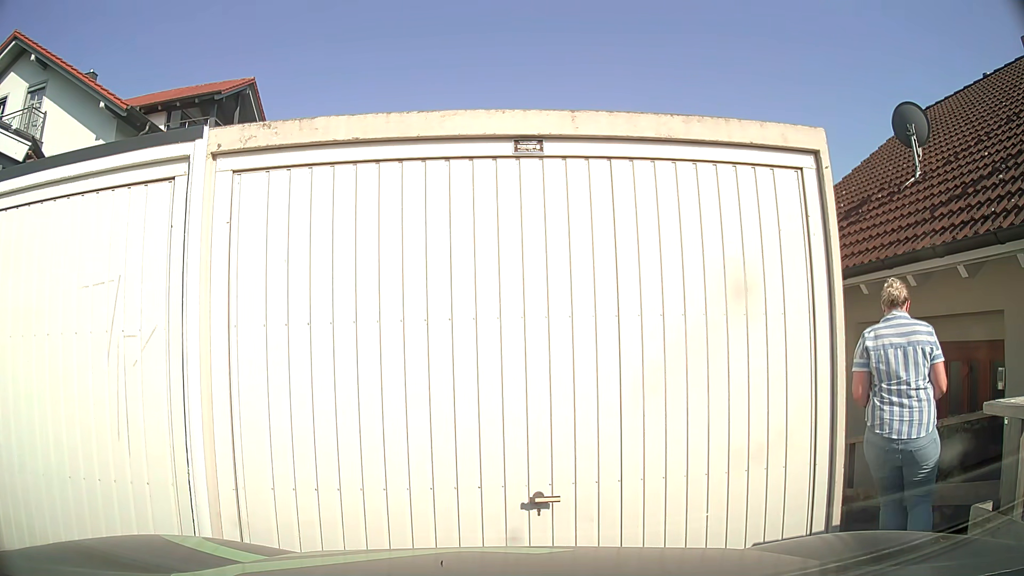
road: residential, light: Day
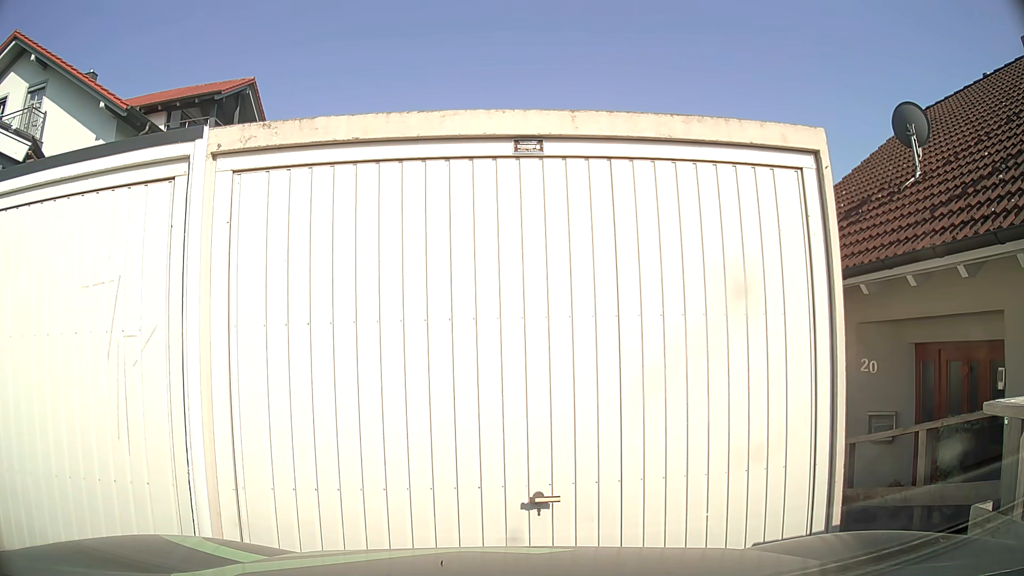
(0.0, 0.0) m; 0°
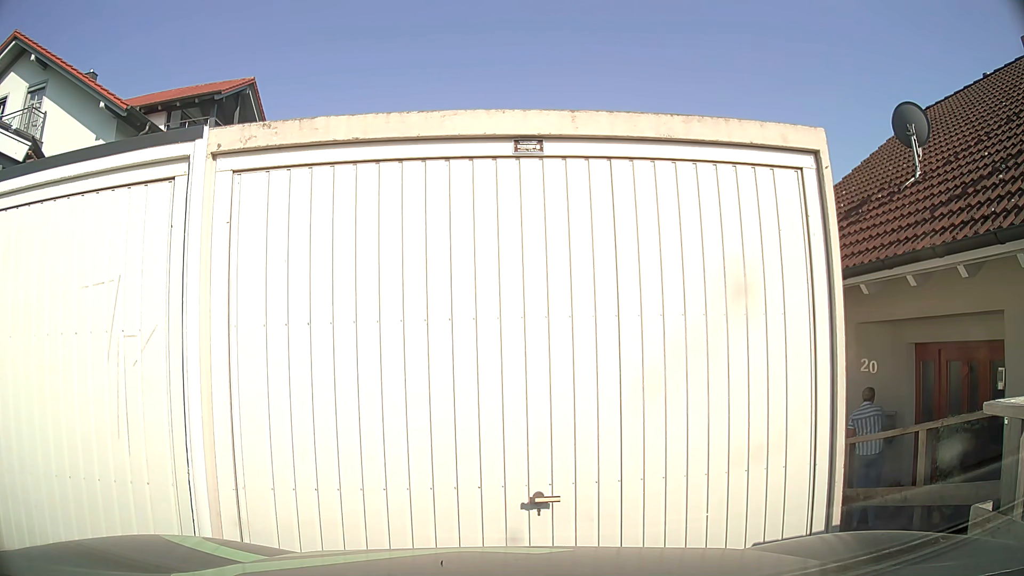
(0.0, 0.0) m; 0°
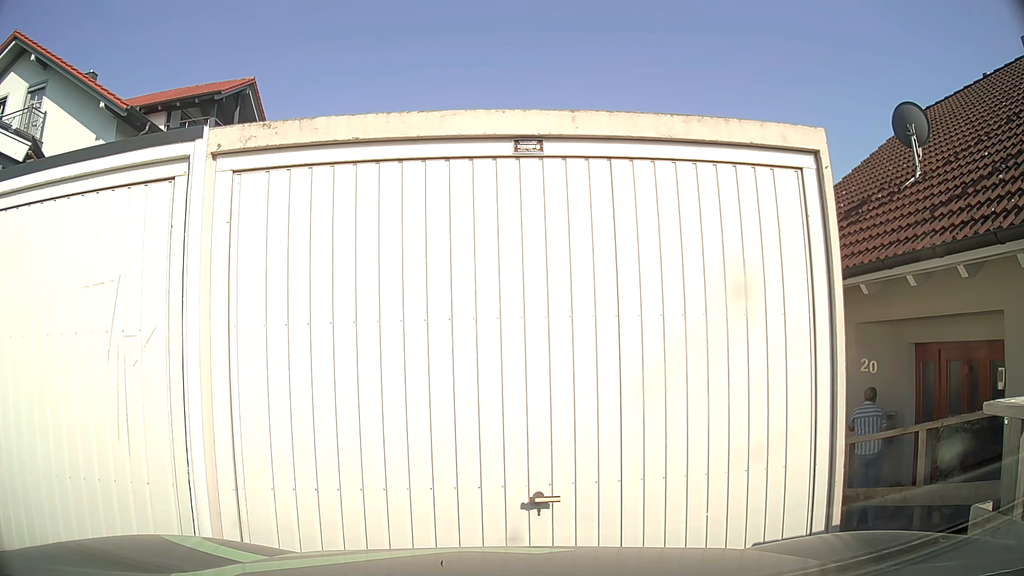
(0.0, 0.0) m; 0°
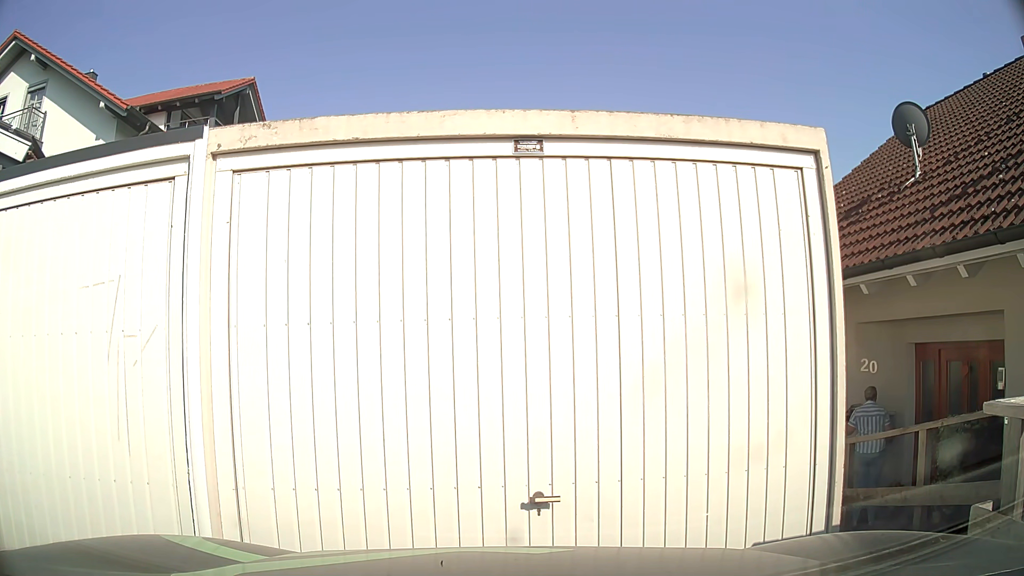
(0.0, 0.0) m; 0°
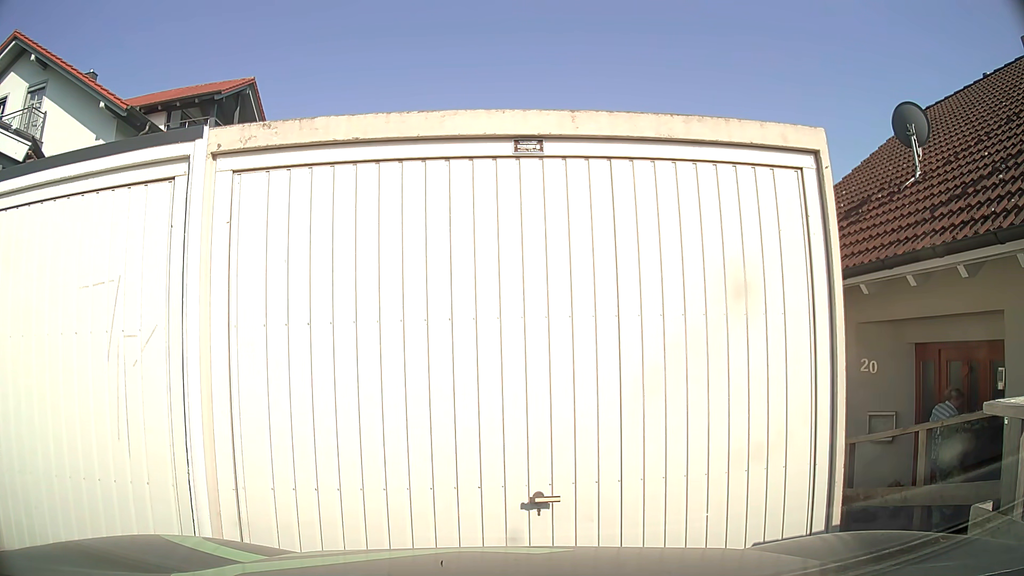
(0.0, 0.0) m; 0°
